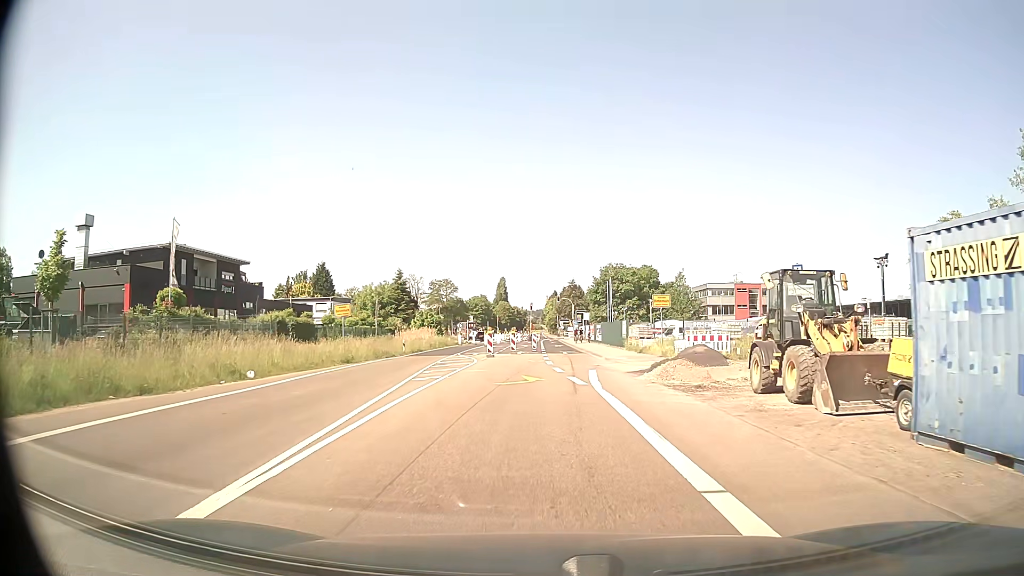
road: secondary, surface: asphalt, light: Day
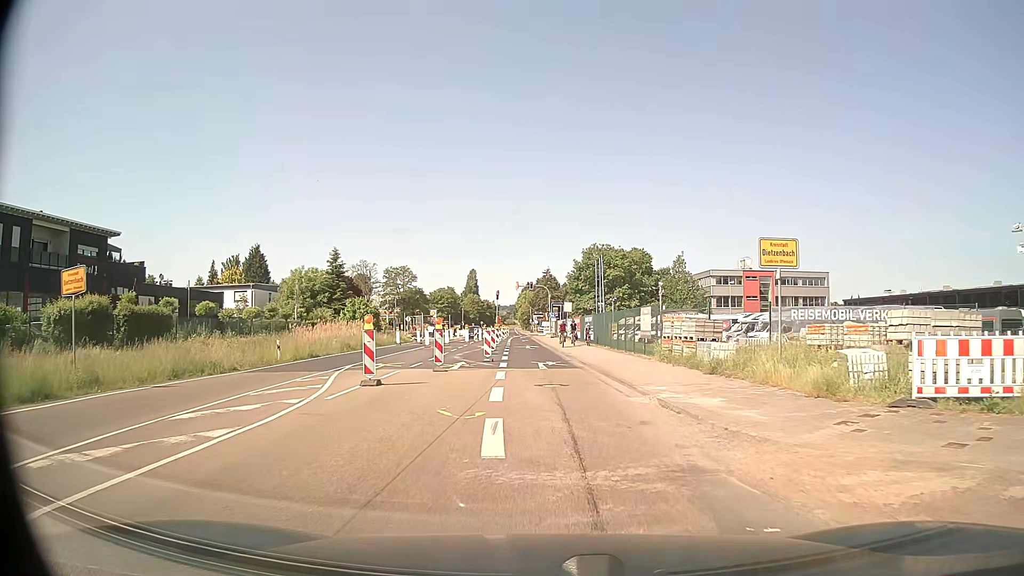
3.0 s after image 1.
(+0.5, +21.6) m; +2°
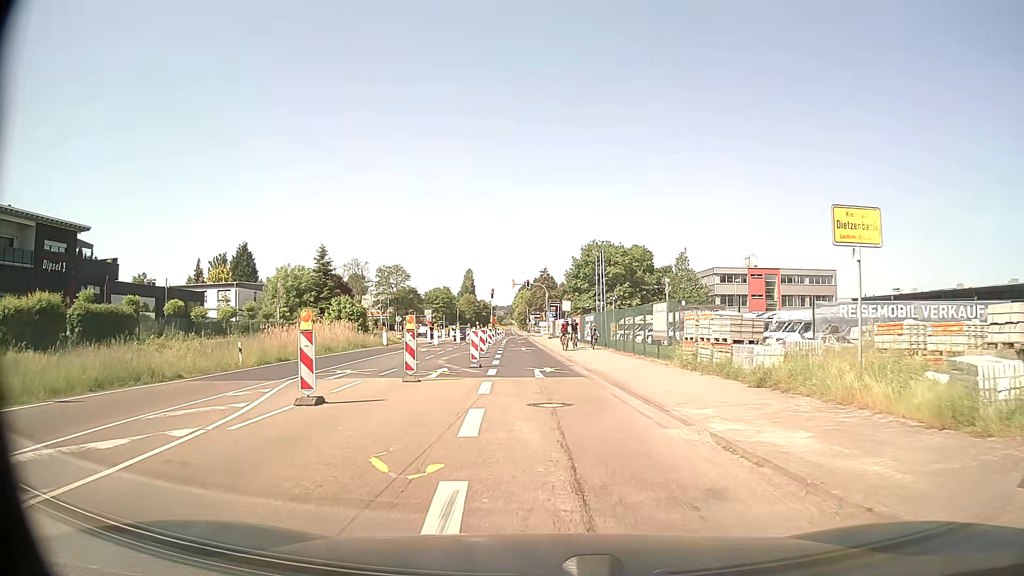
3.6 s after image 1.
(0.0, +4.2) m; +1°
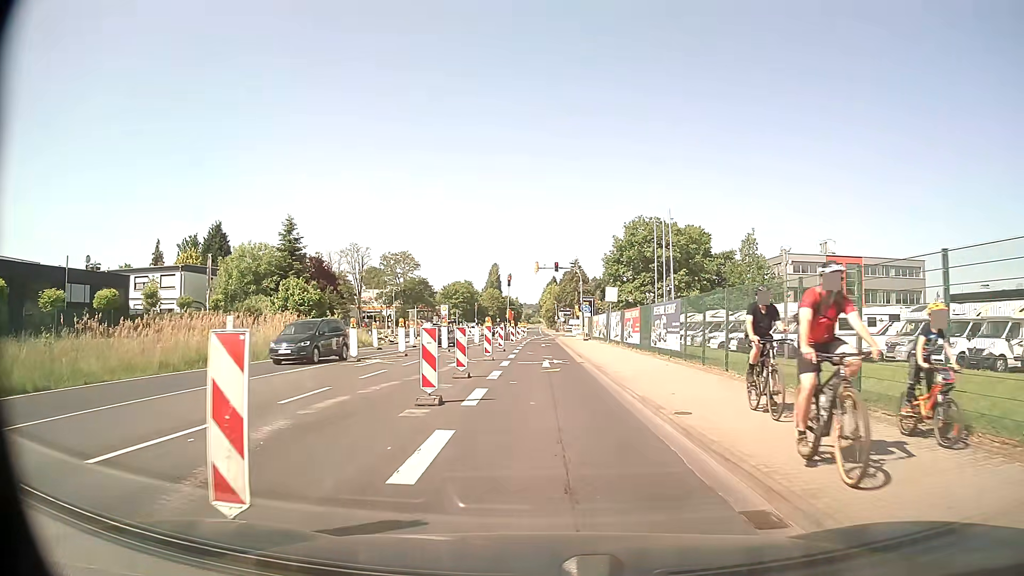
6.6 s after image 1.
(-0.4, +20.1) m; -3°
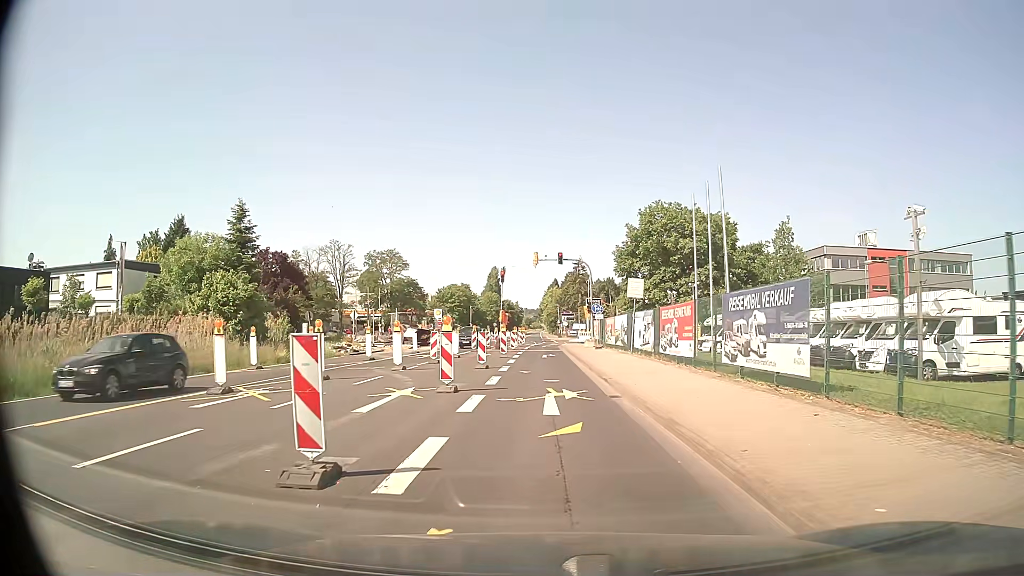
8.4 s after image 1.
(0.0, +11.5) m; 0°
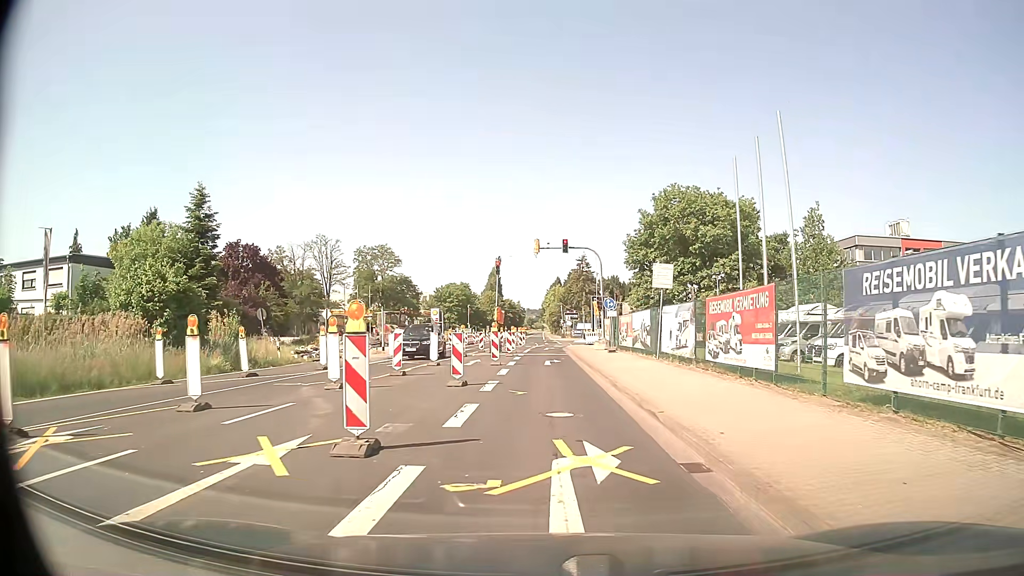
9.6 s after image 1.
(-0.1, +7.4) m; -1°
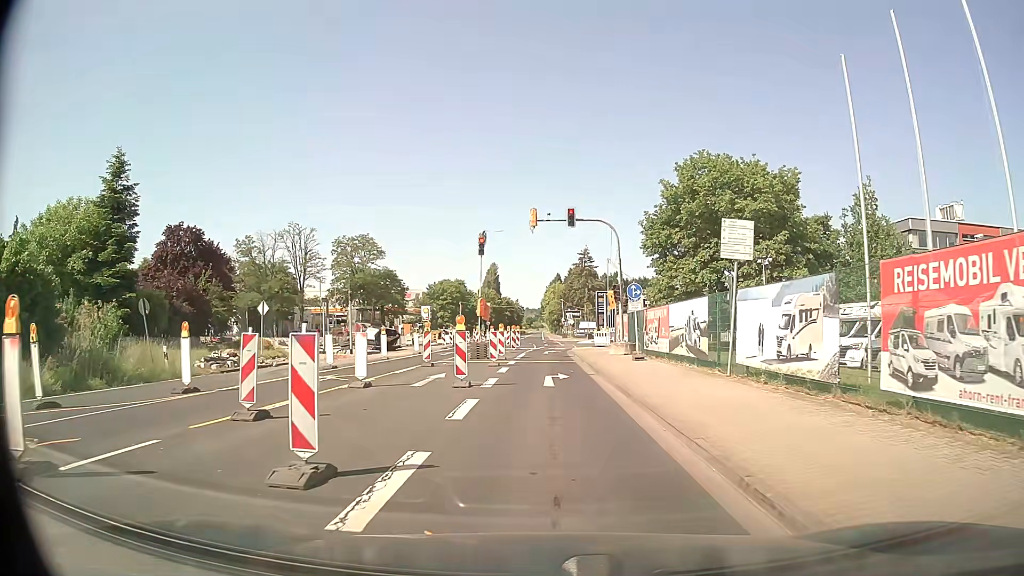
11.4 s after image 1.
(+0.1, +10.7) m; 0°
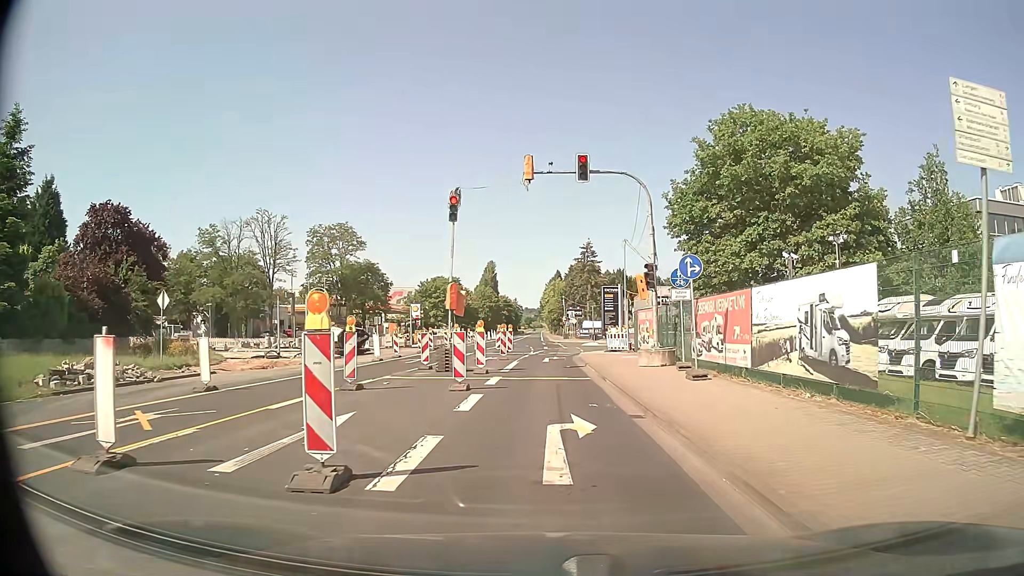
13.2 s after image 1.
(0.0, +10.2) m; 0°
